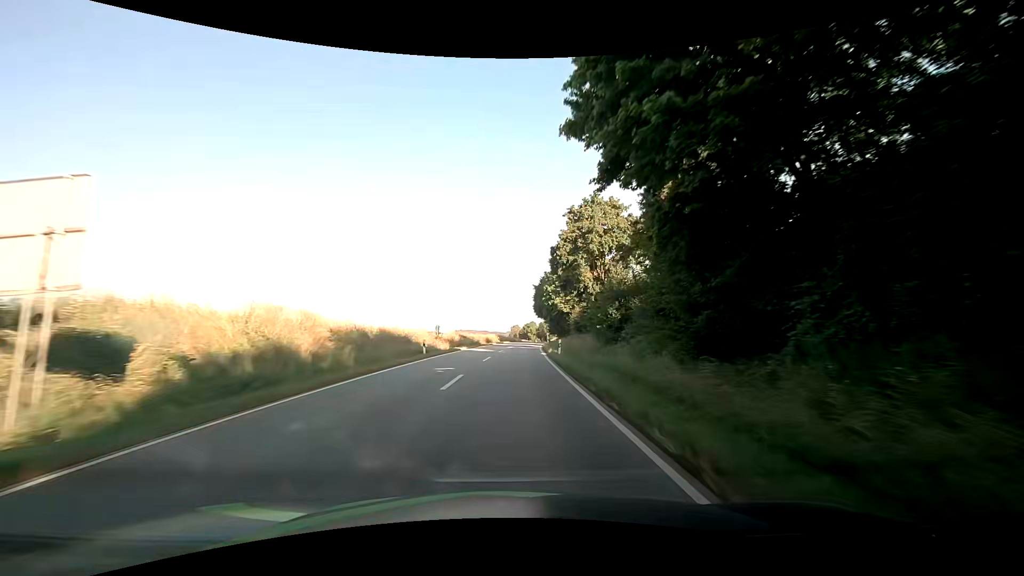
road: secondary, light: Day
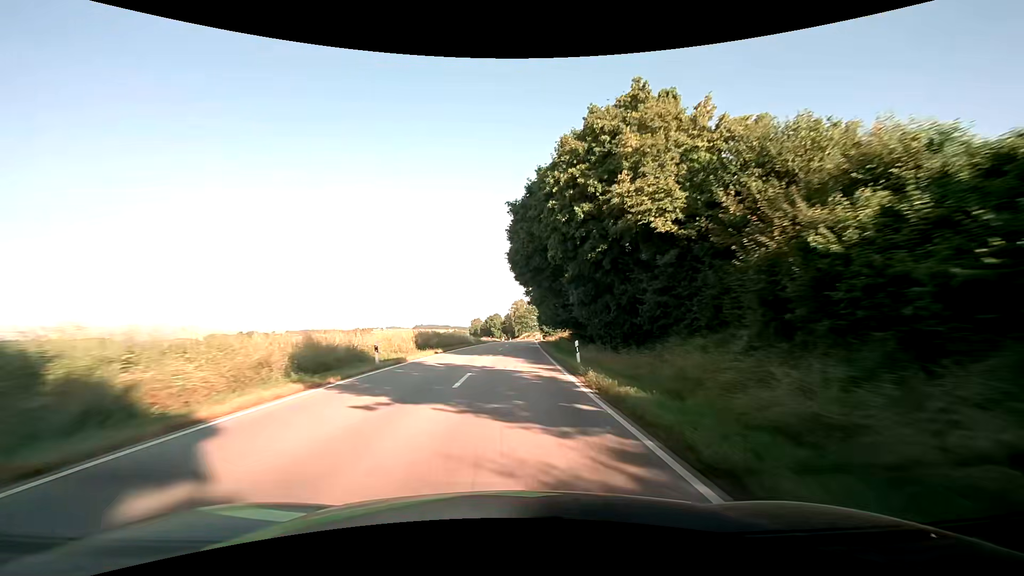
(+2.5, +60.4) m; +4°
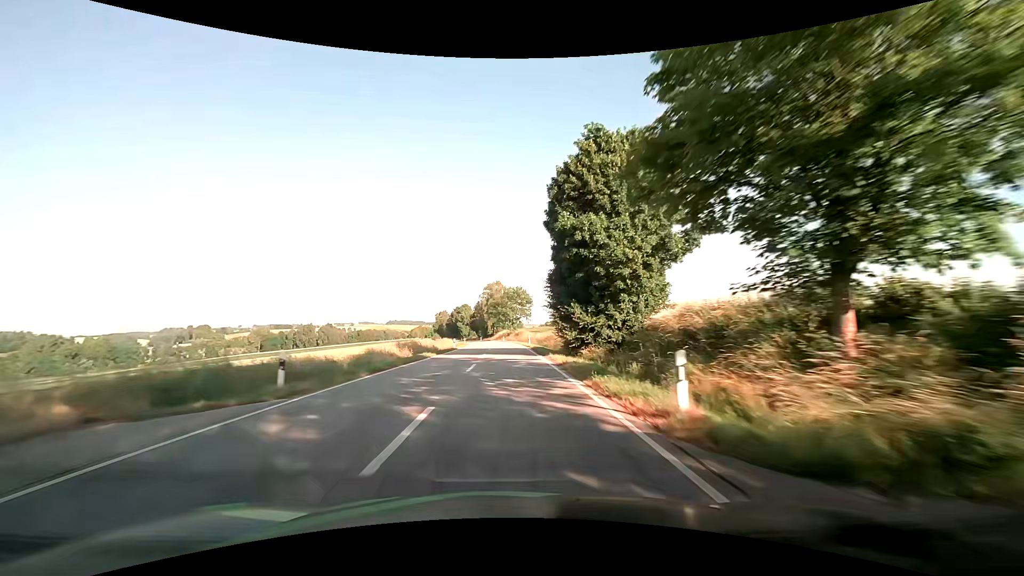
(+2.1, +67.5) m; +3°
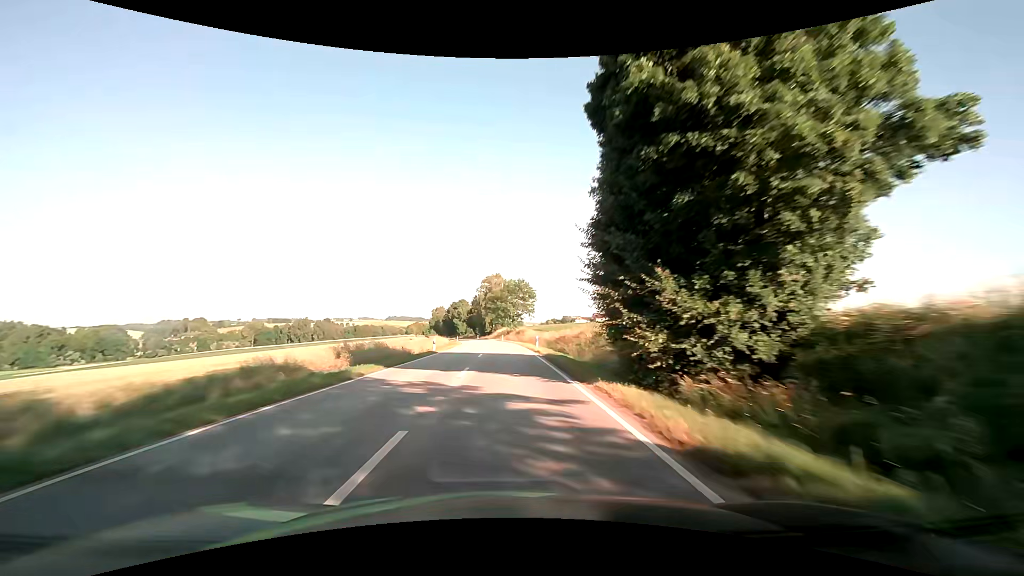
(+0.1, +14.3) m; 0°
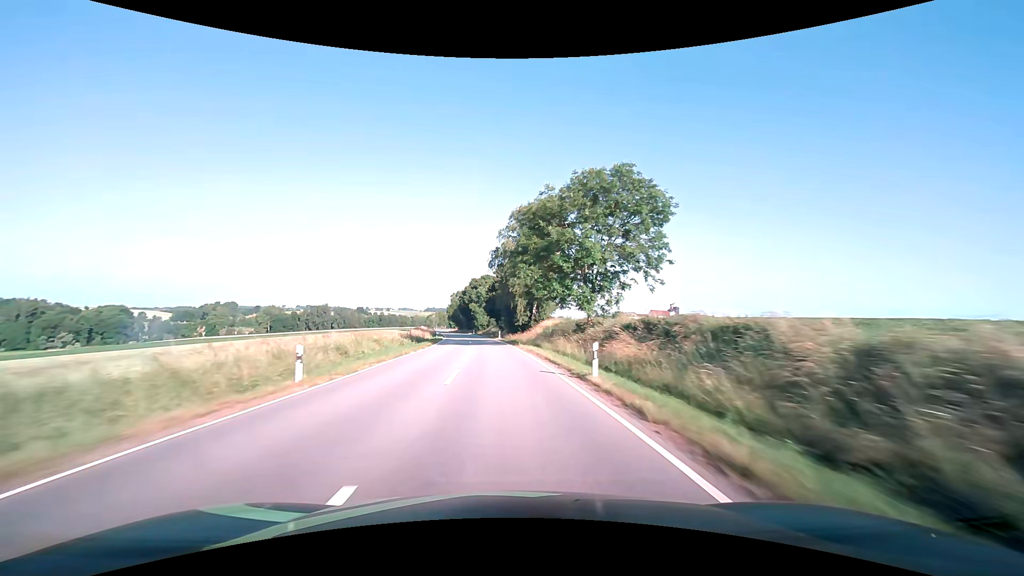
(-2.2, +74.9) m; -4°
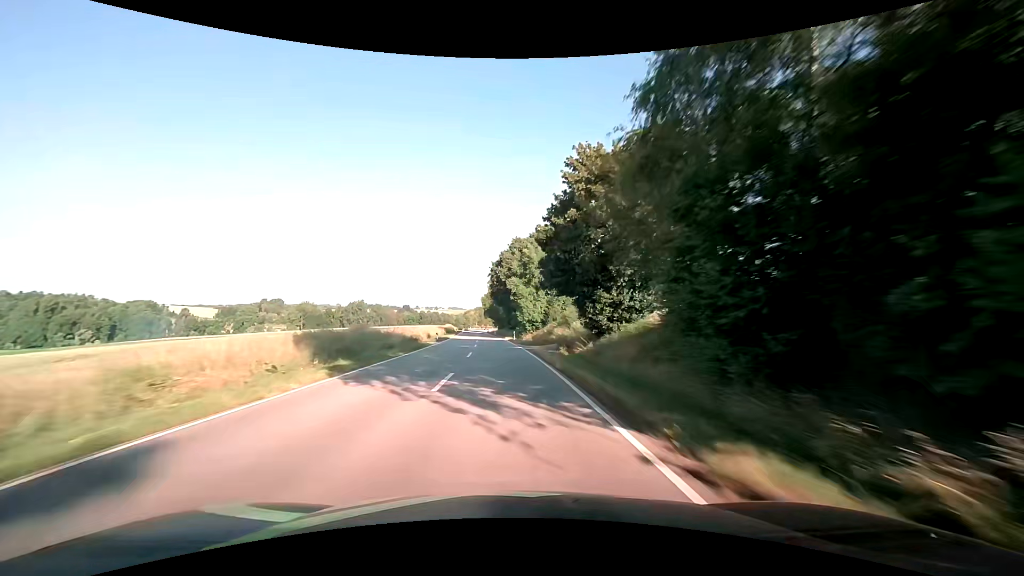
(-3.1, +61.8) m; -6°
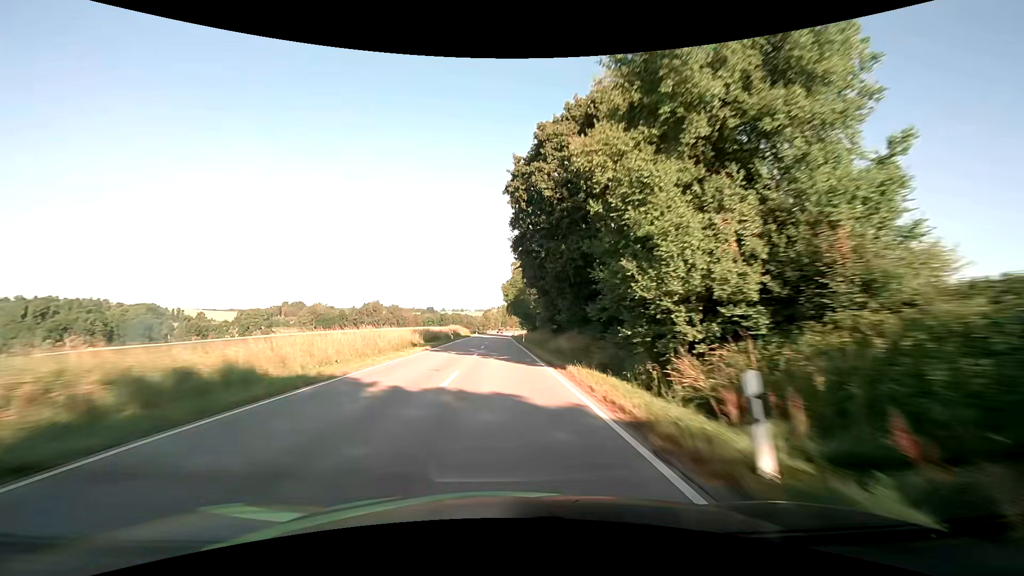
(-1.4, +46.9) m; -3°
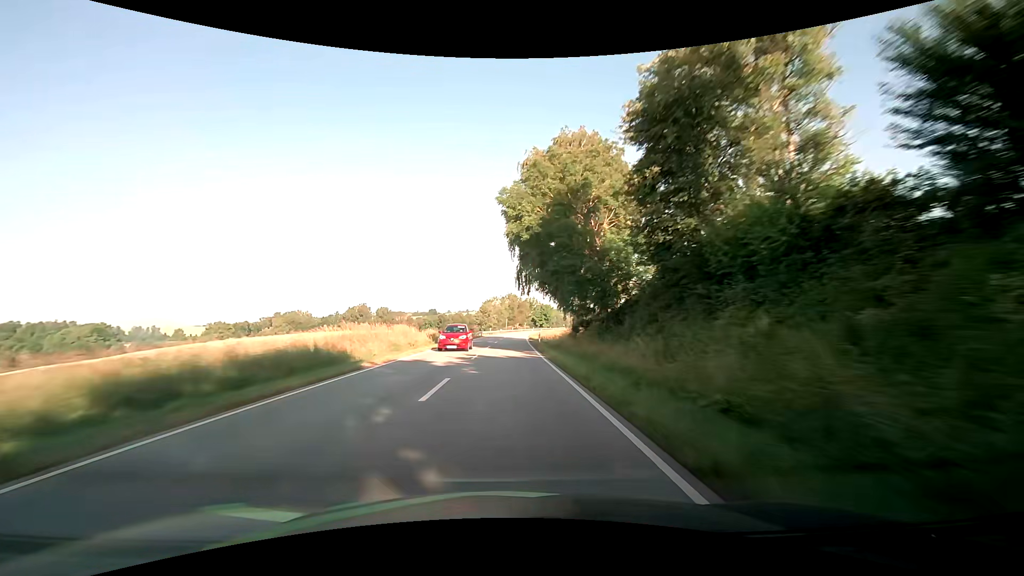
(-0.5, +63.0) m; -1°
(0, +10) (0, +20) (0, +30) (0, +40) (0, +50) (+1, +60) (+1, +70) (+1, +80) (+2, +90) (+3, +100) m
